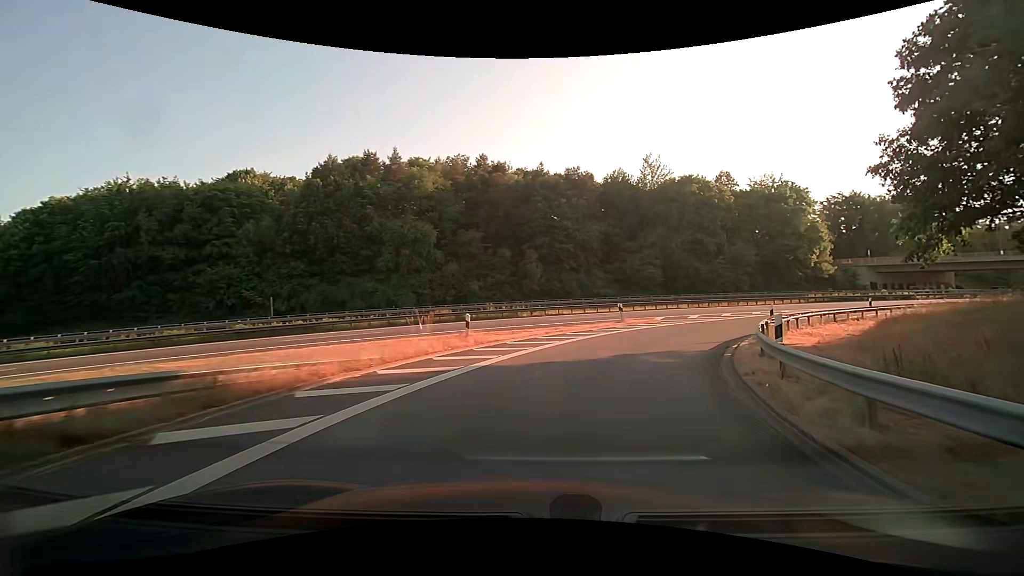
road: motorway_link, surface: asphalt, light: Day
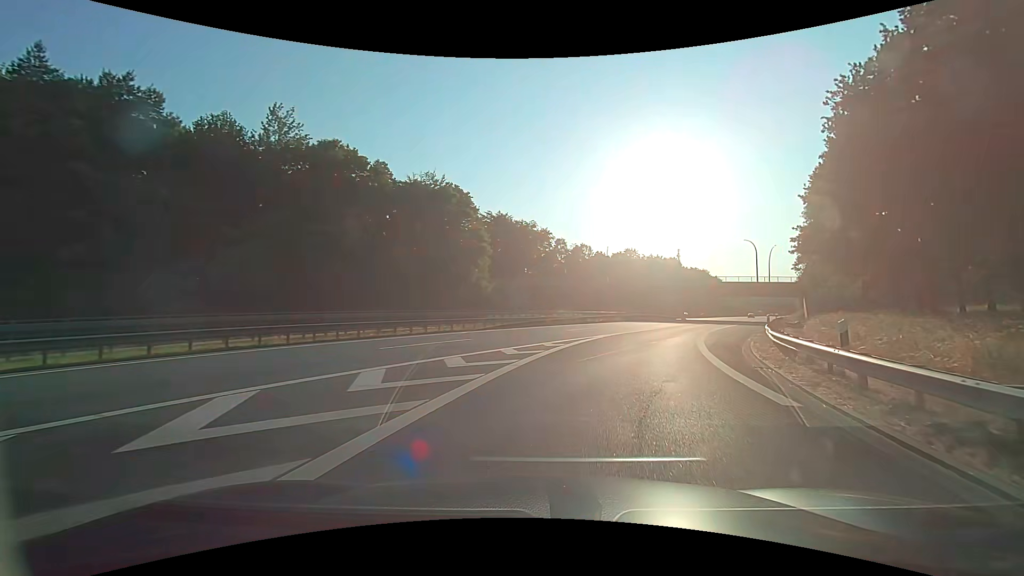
(+9.8, +28.7) m; +38°
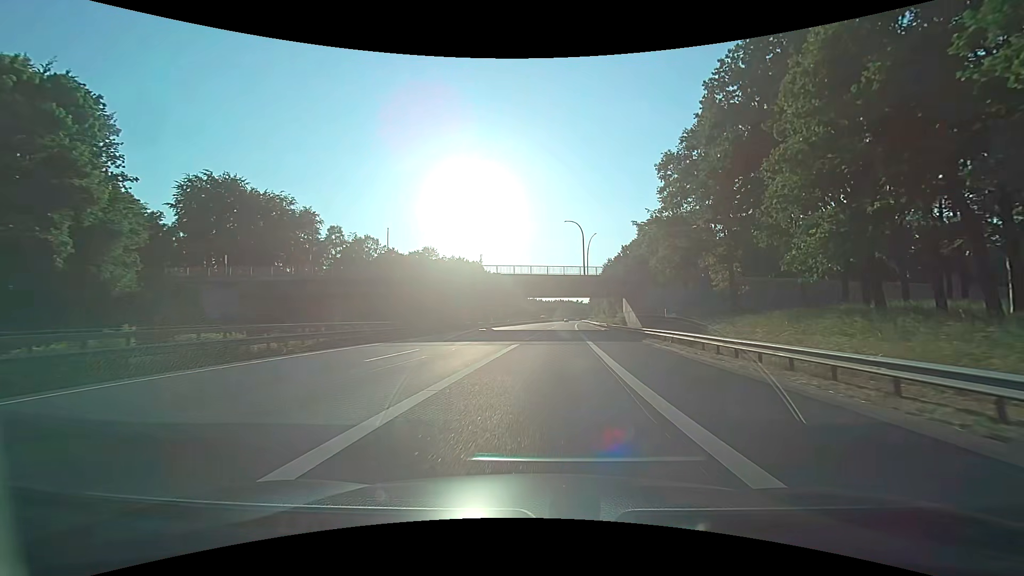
(+9.0, +33.1) m; +23°
(0, +10) (+1, +20) (+1, +30) (+2, +40) (+3, +50) (+4, +60) (+5, +70) (+6, +80) (+7, +90) (+8, +100) m
